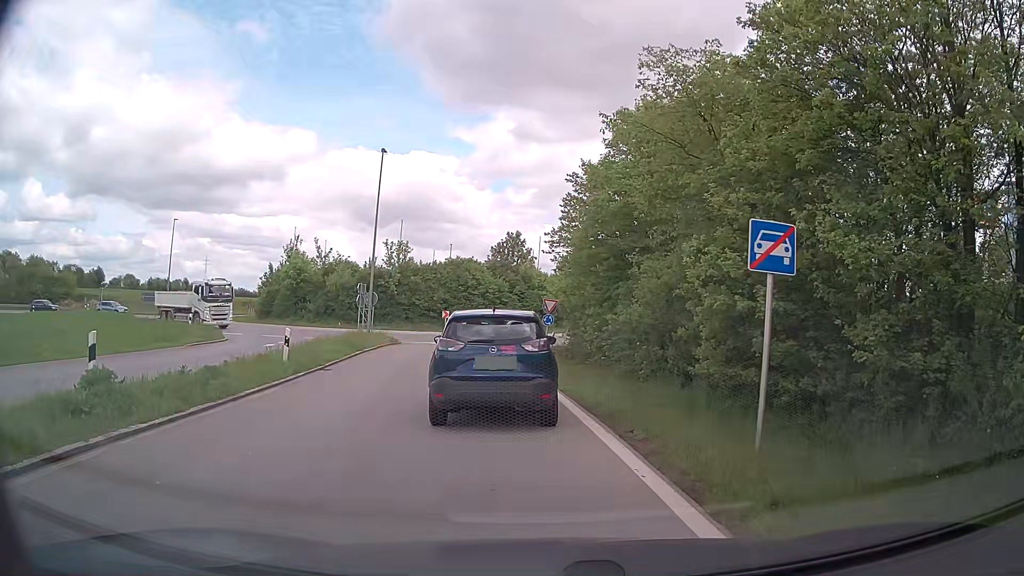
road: trunk_link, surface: asphalt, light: Day
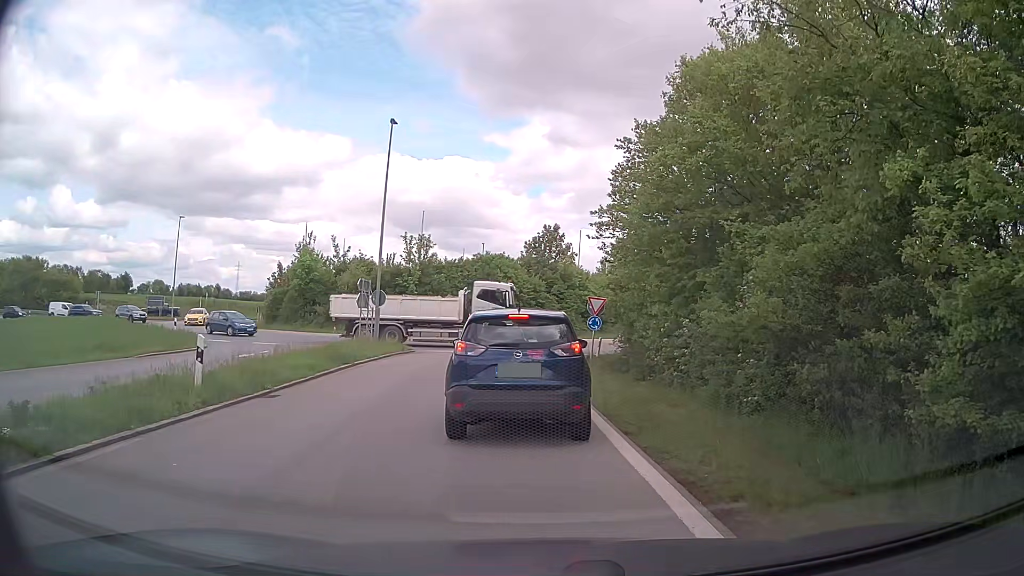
(-0.1, +6.7) m; -2°
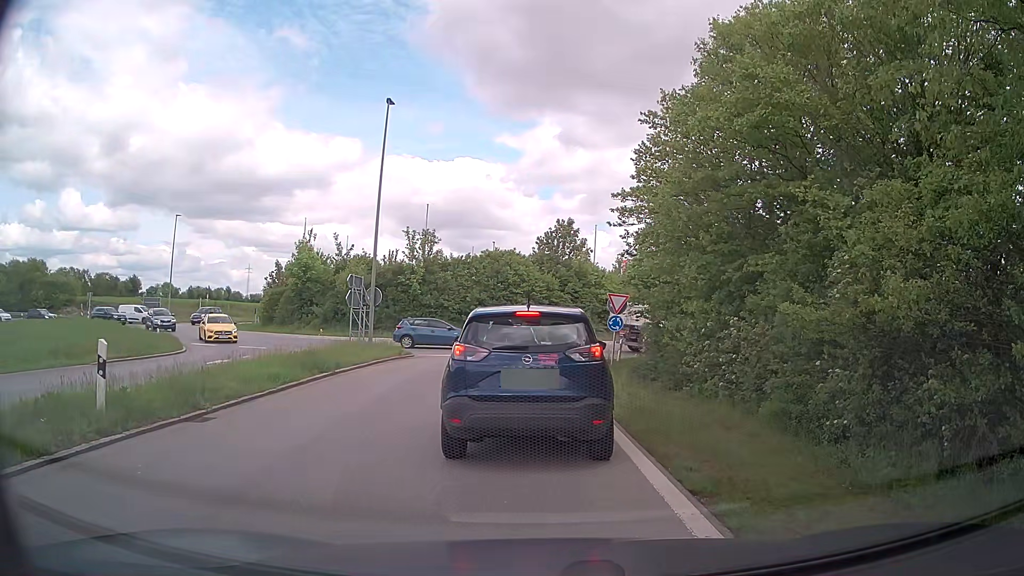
(0.0, +3.1) m; 0°
